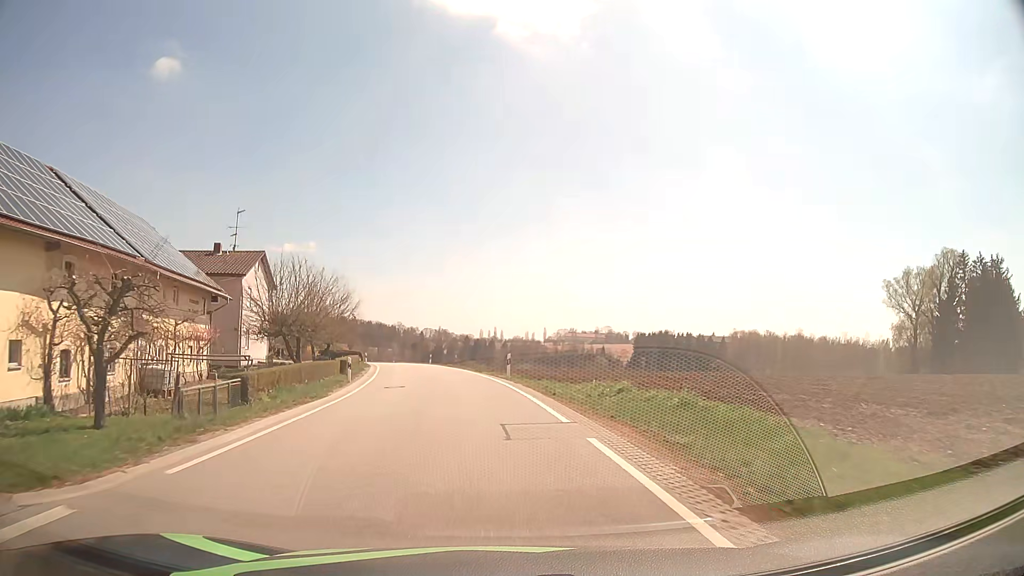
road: tertiary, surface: asphalt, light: Day
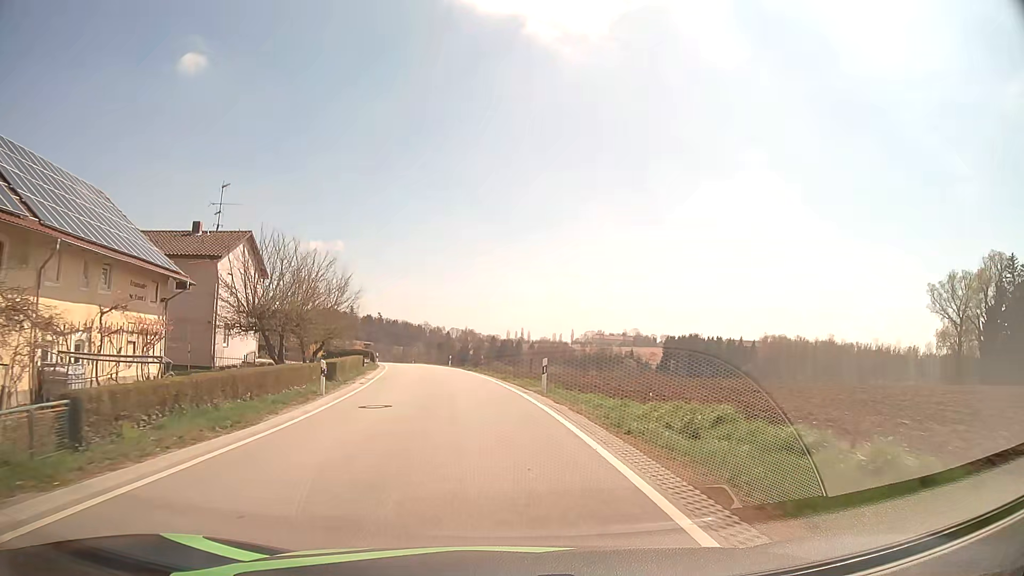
(-0.2, +7.8) m; -3°
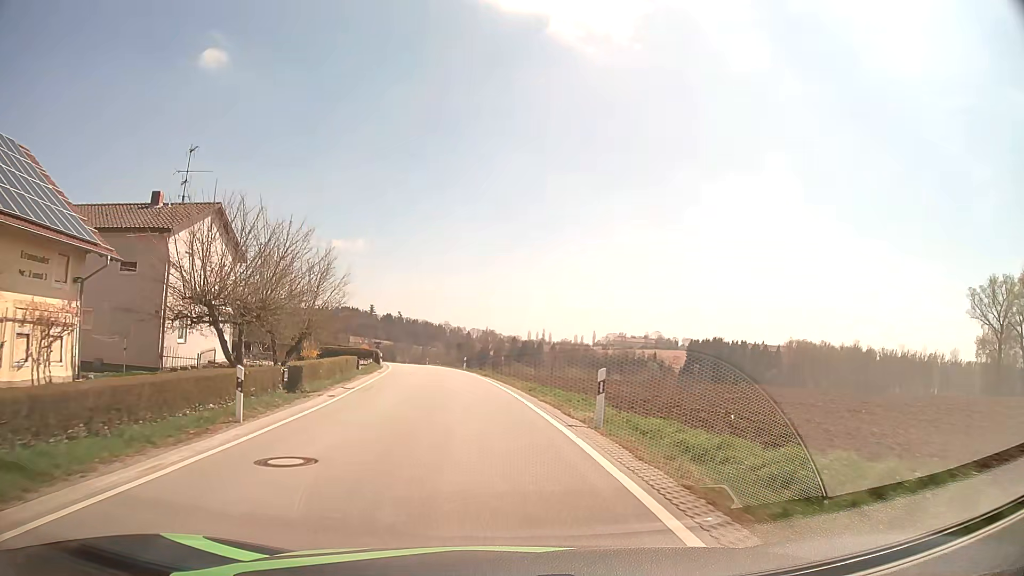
(-0.1, +7.8) m; -2°
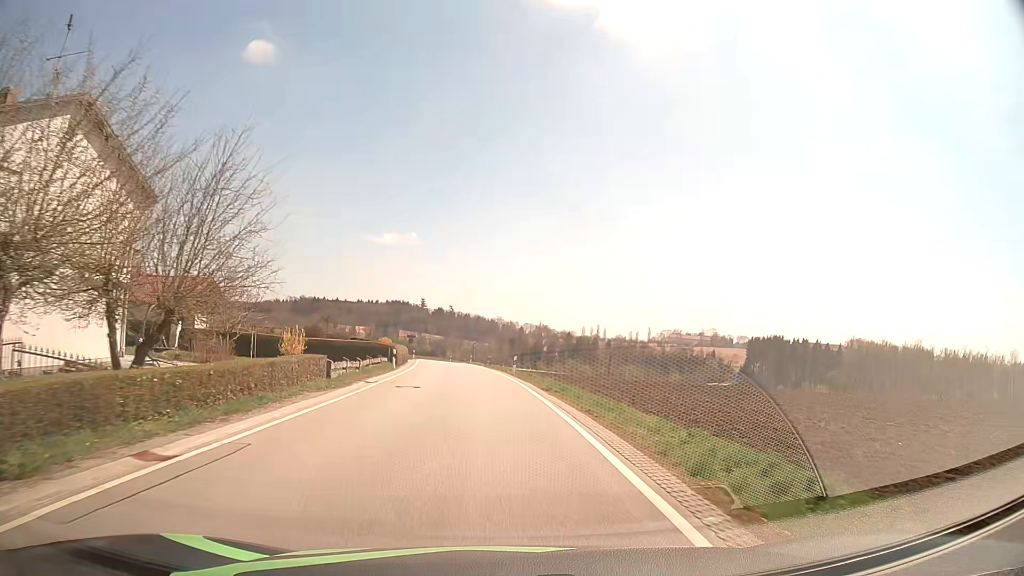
(-0.6, +16.0) m; -4°
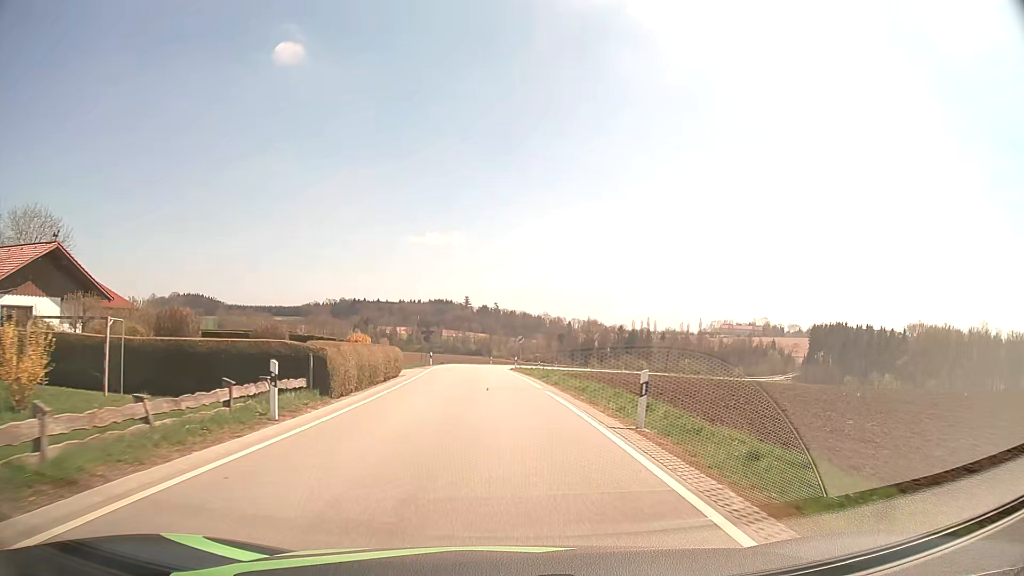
(-1.0, +24.8) m; -4°
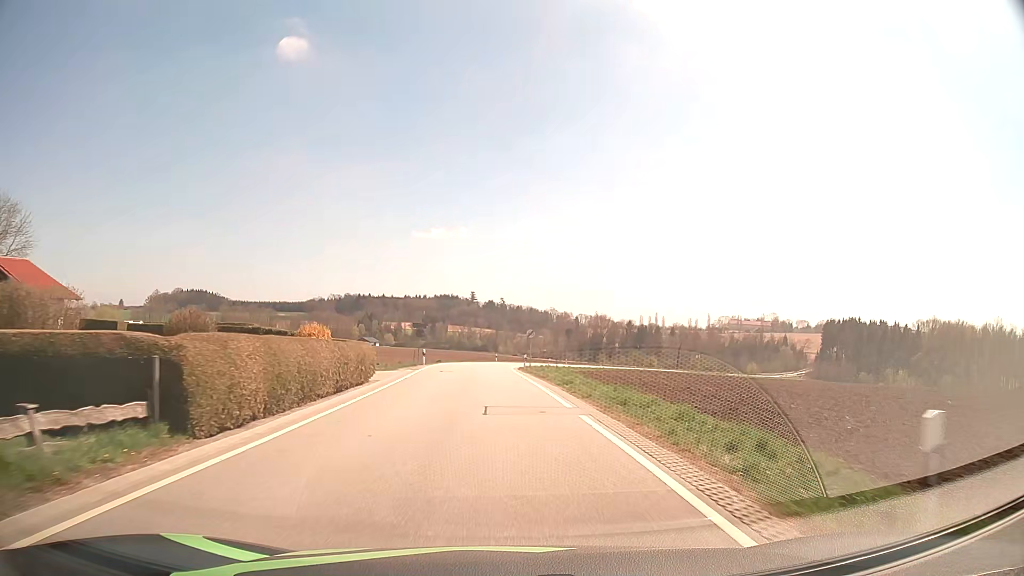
(0.0, +8.3) m; 0°
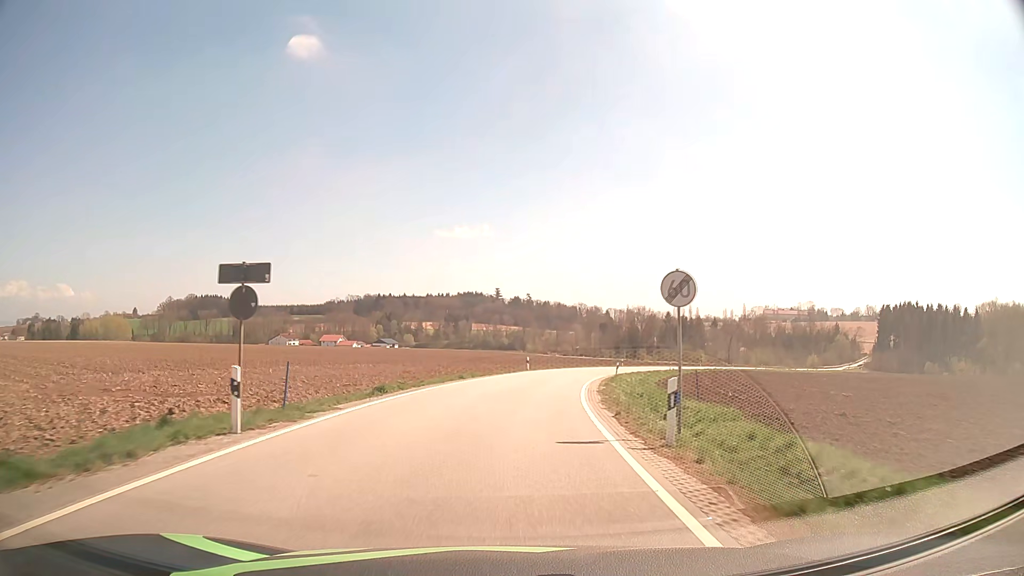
(-0.7, +33.9) m; -2°
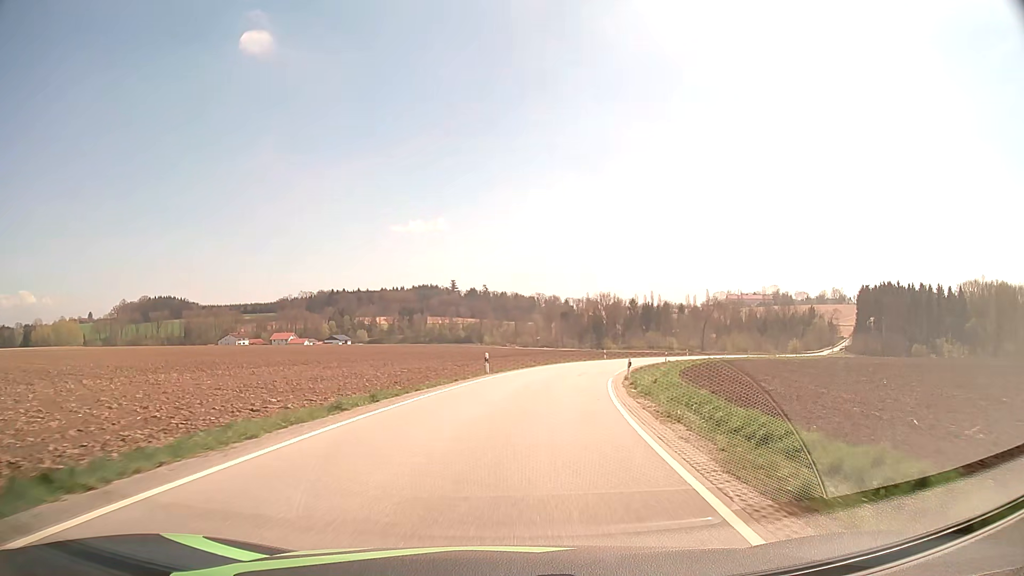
(+0.4, +18.3) m; +3°
(0, +10) (+1, +20) (+2, +30) (+4, +40) (+7, +49) (+10, +59) (+13, +68) (+17, +78) (+21, +87) (+26, +95) m
